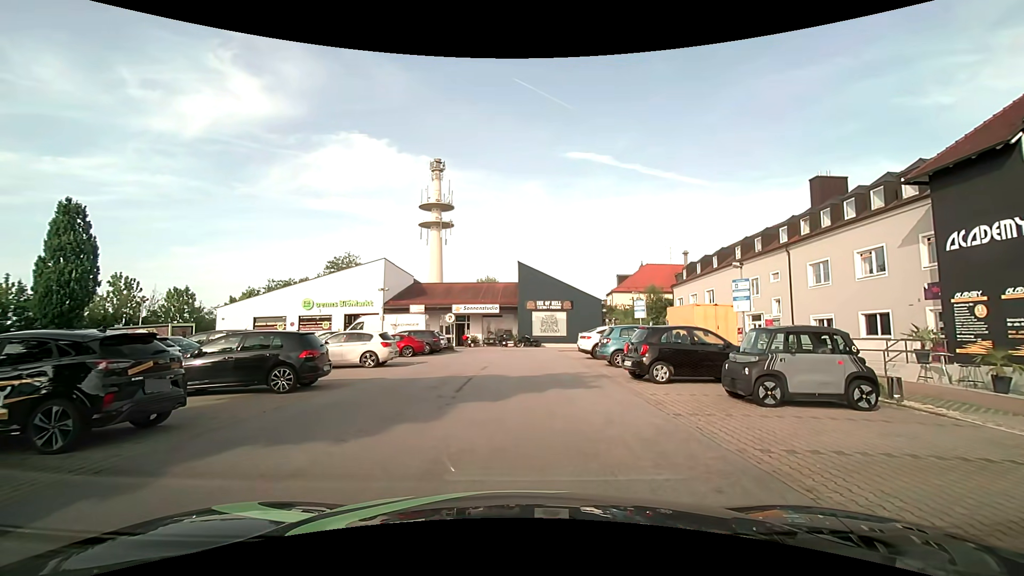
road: service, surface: asphalt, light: Day
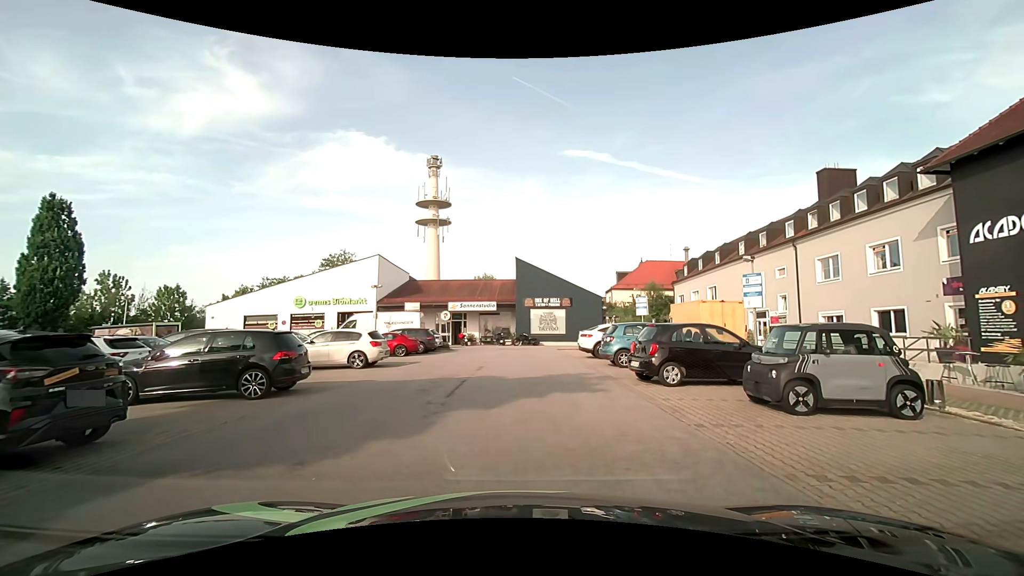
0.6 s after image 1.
(0.0, +1.1) m; +3°
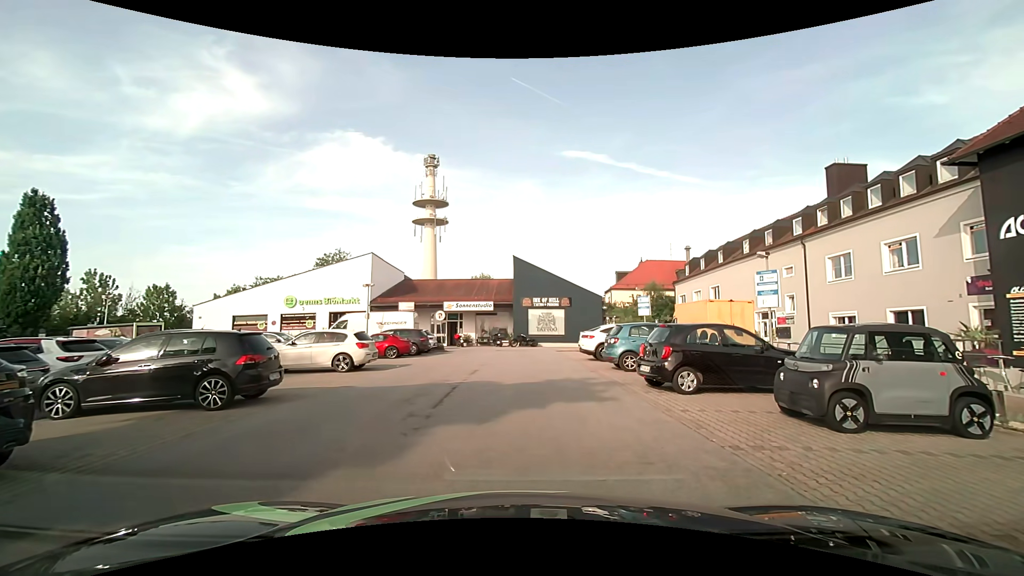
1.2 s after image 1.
(0.0, +1.3) m; -2°
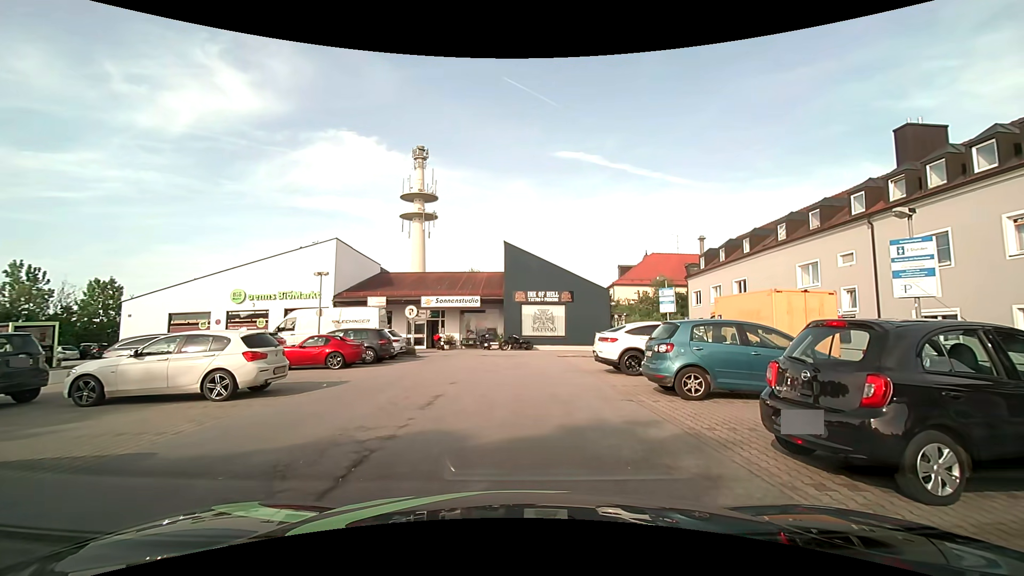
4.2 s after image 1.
(+0.1, +6.4) m; 0°
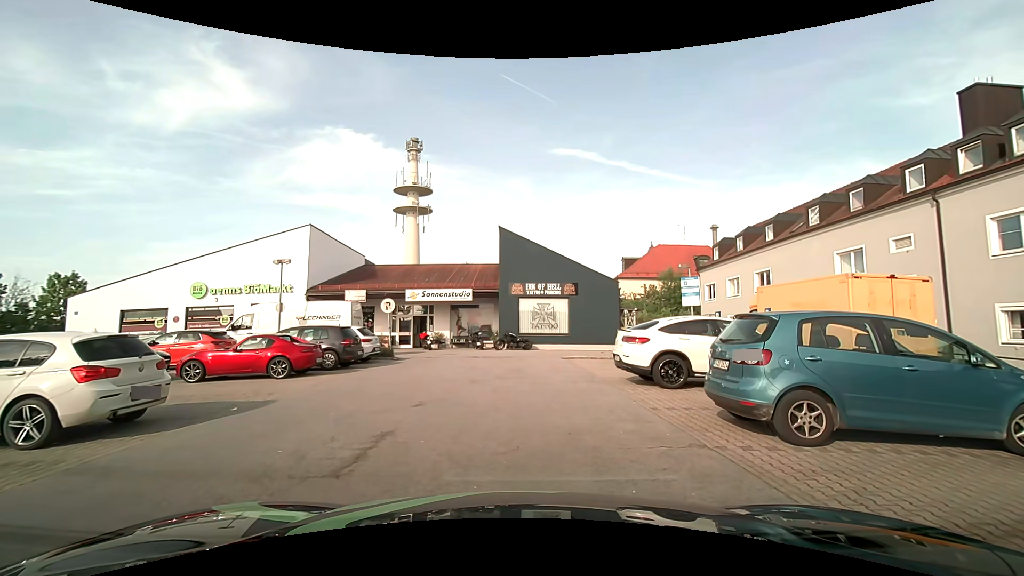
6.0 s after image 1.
(+0.1, +3.7) m; +2°
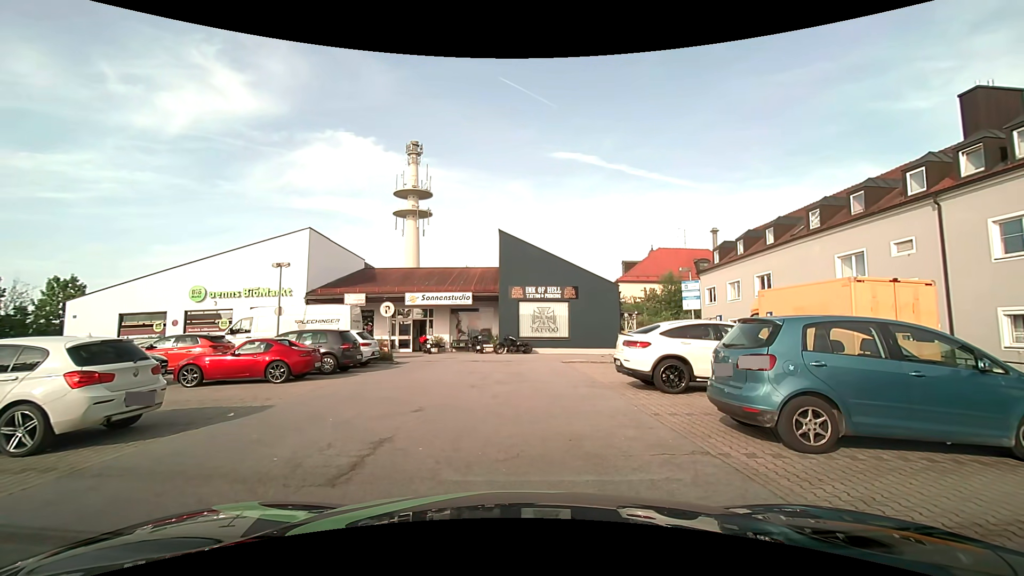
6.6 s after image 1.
(0.0, +0.1) m; 0°
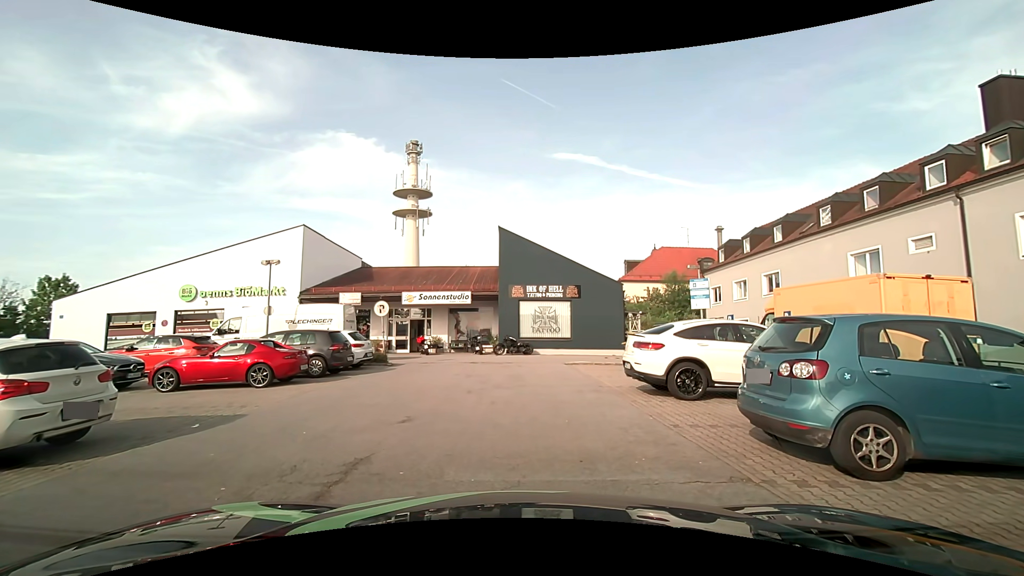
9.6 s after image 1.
(0.0, +1.0) m; 0°
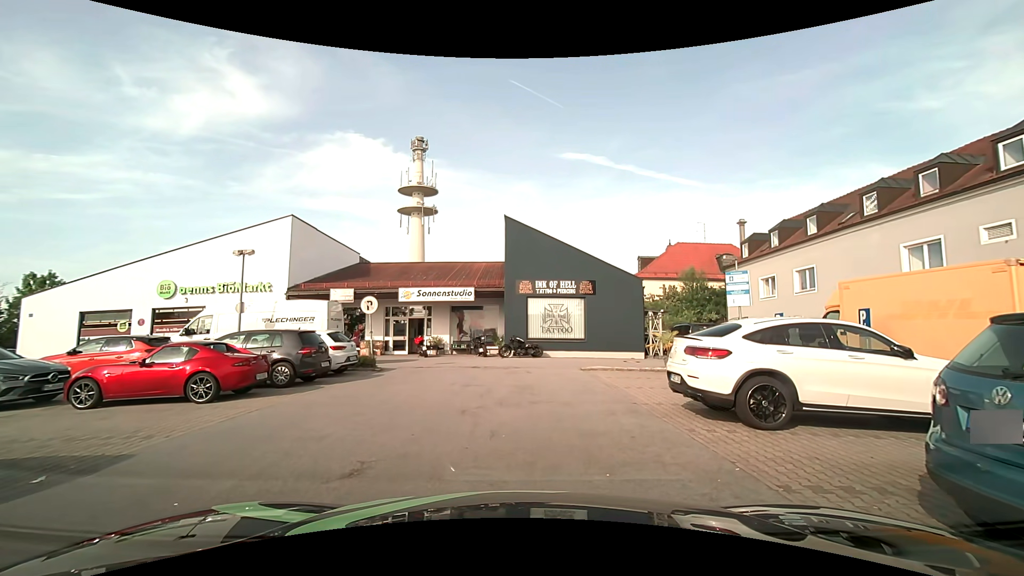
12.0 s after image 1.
(0.0, +2.7) m; 0°
